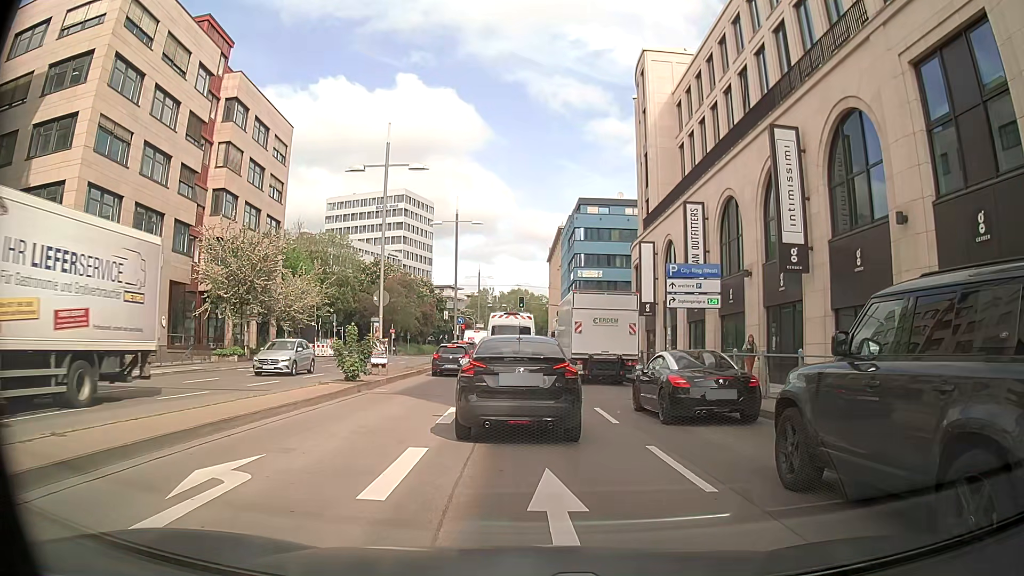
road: primary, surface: asphalt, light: Day
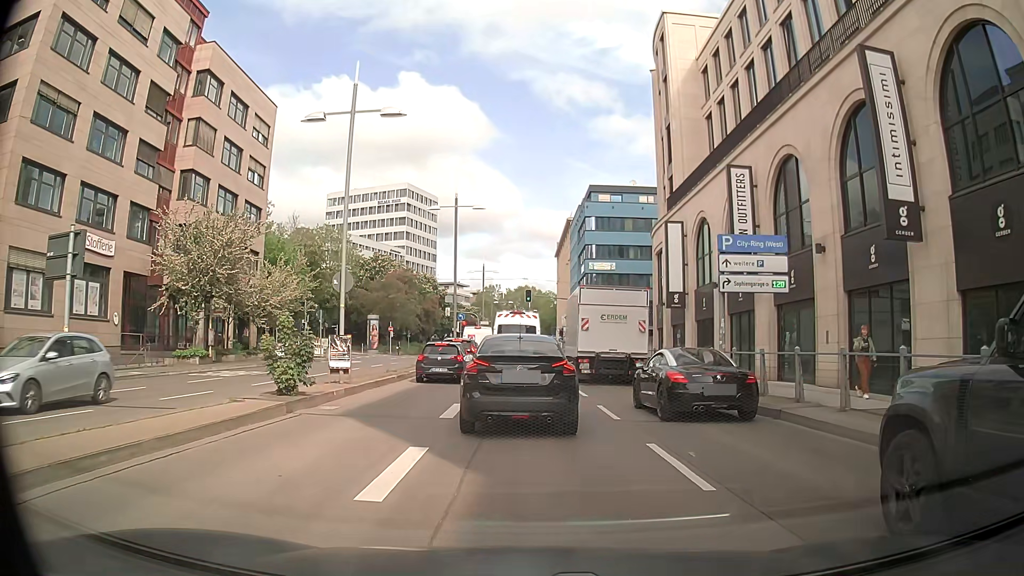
(-0.1, +6.2) m; -2°
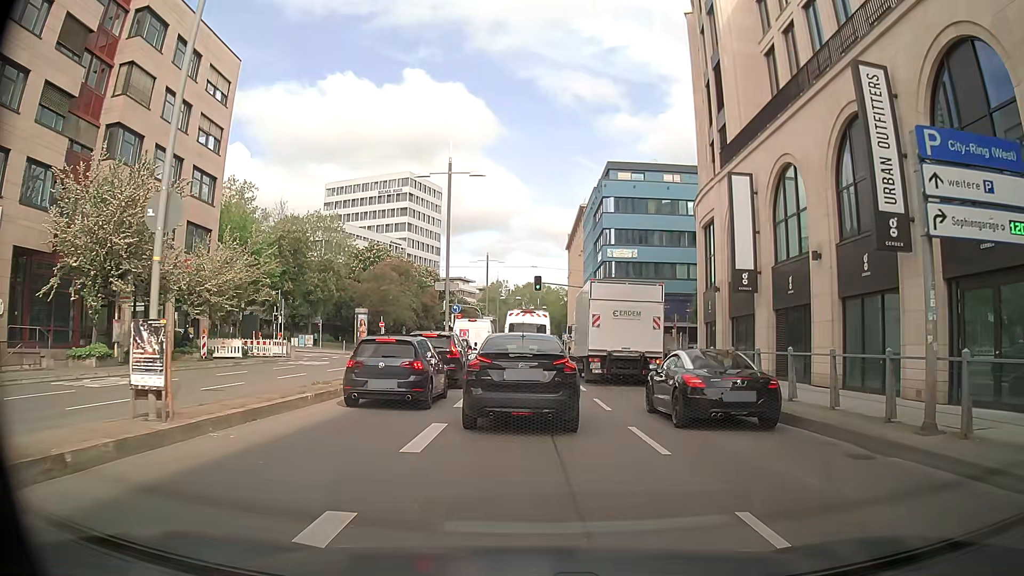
(+0.1, +10.1) m; 0°
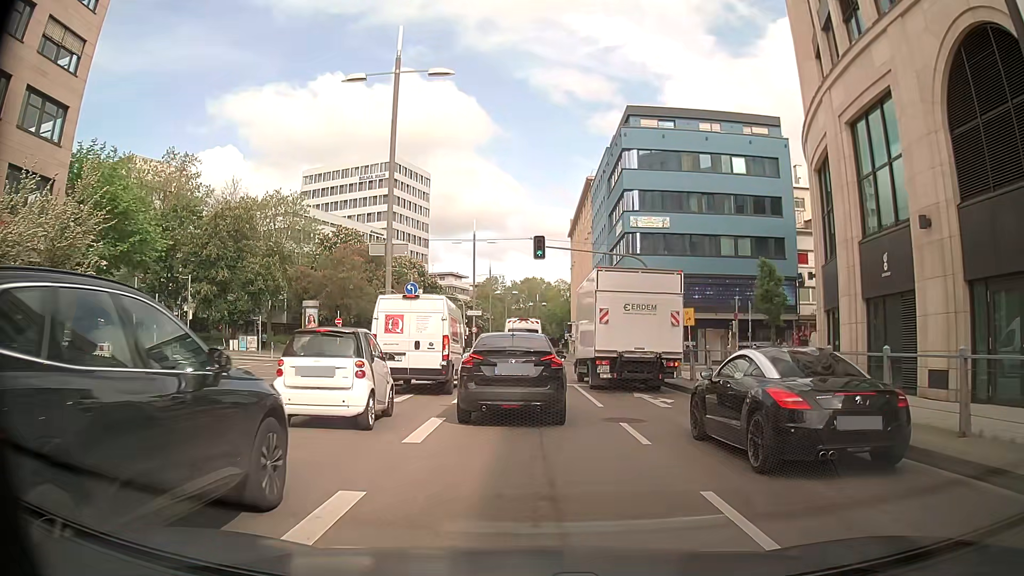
(+0.1, +17.5) m; +2°
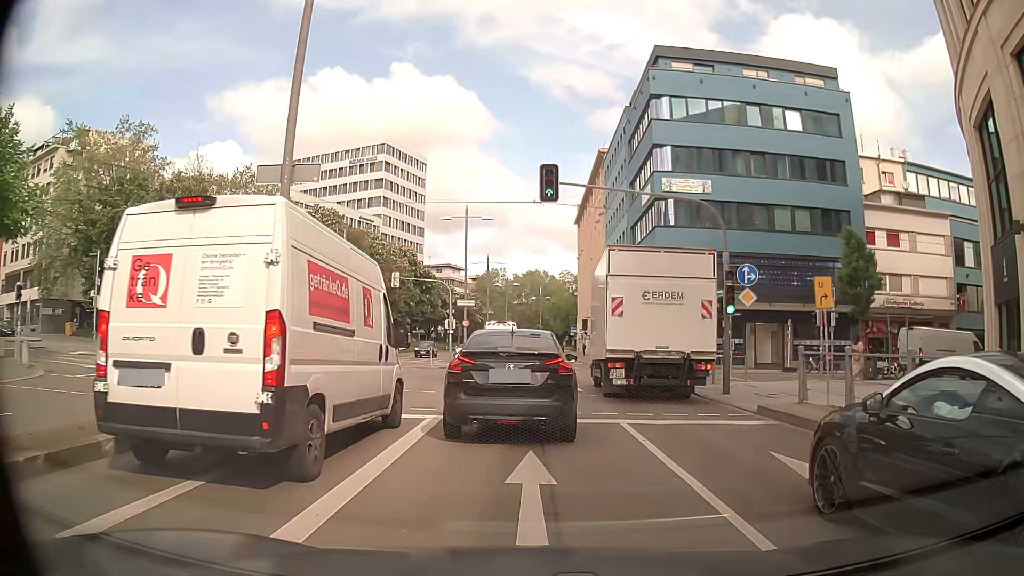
(-0.2, +11.5) m; -2°
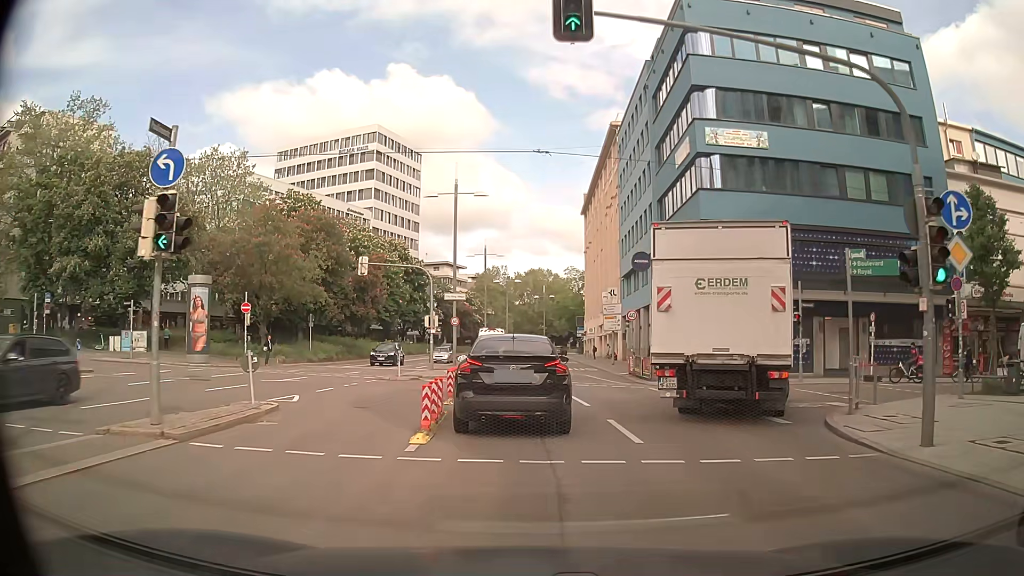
(+0.1, +10.1) m; +1°
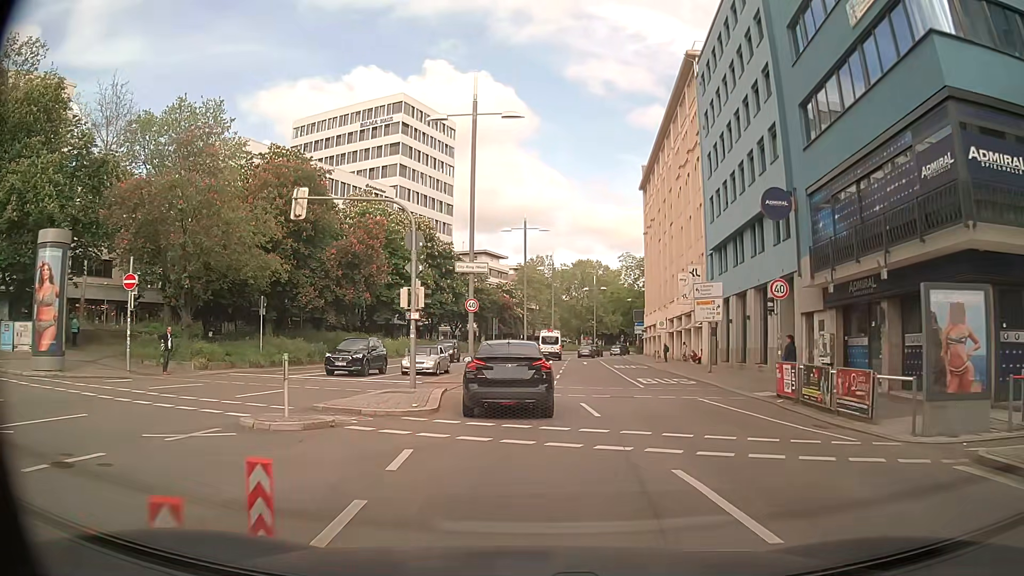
(-0.7, +17.1) m; -4°
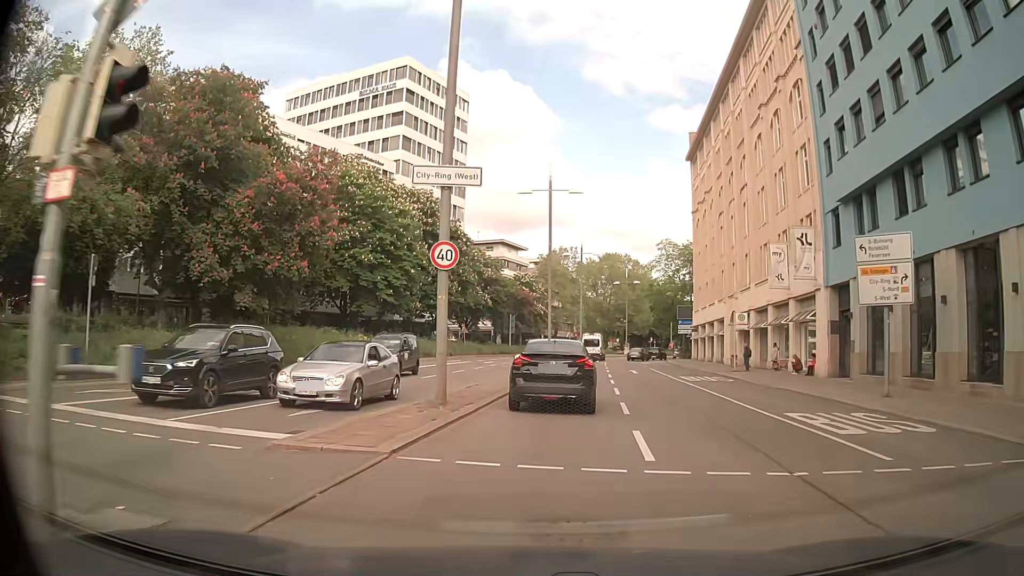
(-0.5, +16.6) m; -3°
(0, +10) (+1, +20) (+2, +30) (+3, +40) (+5, +50) (+6, +60) (+8, +70) (+10, +79) (+13, +89) (+17, +98) m
